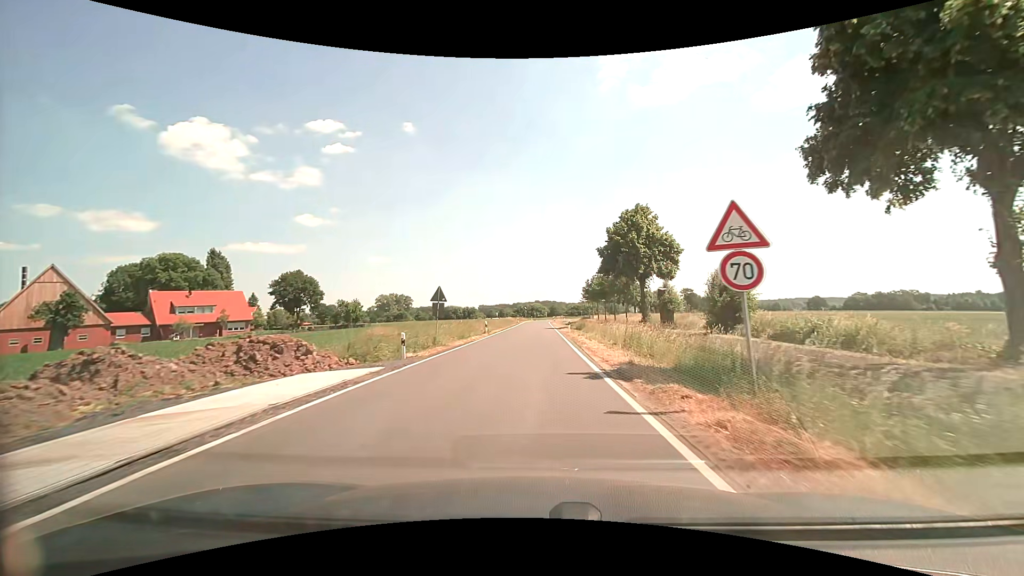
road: secondary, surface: asphalt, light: Day
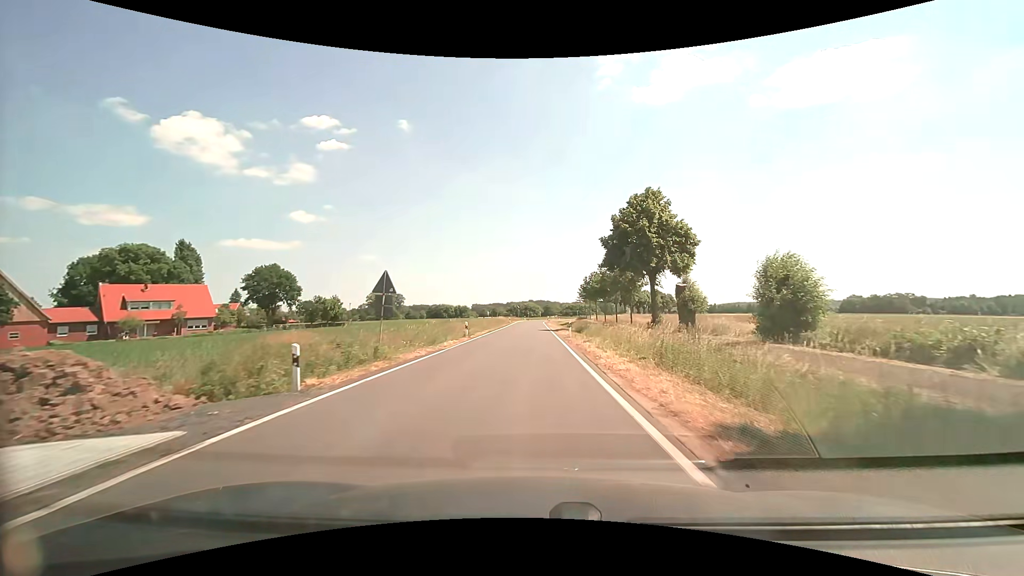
(+0.1, +7.8) m; +1°
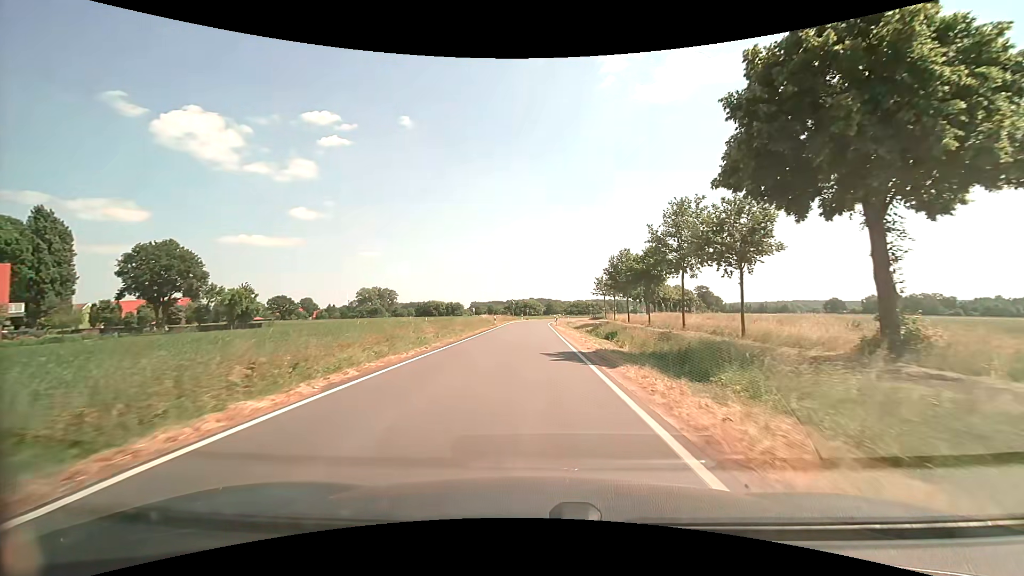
(+0.1, +31.7) m; 0°
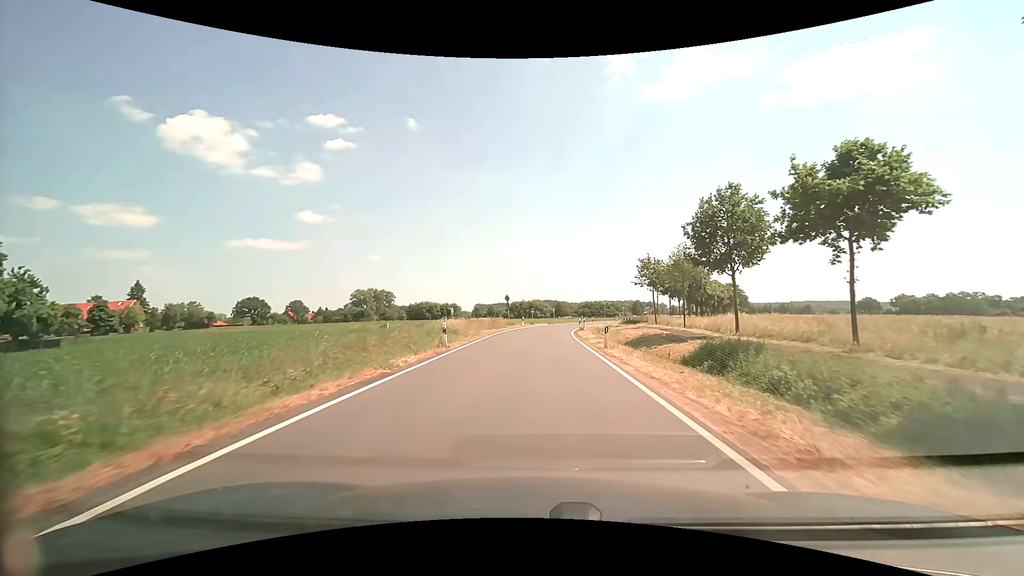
(-0.3, +31.9) m; -1°
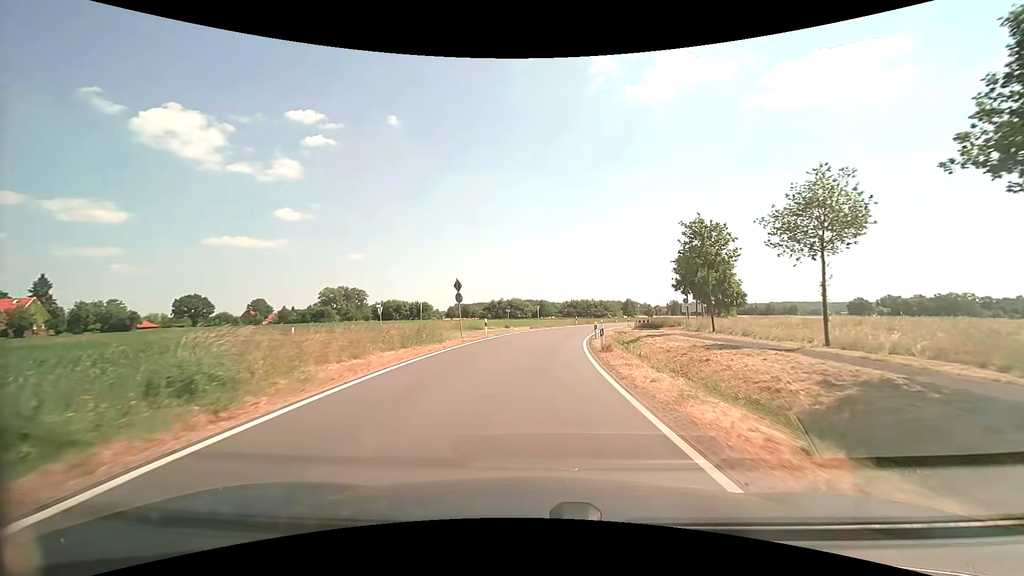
(+0.5, +23.4) m; +2°
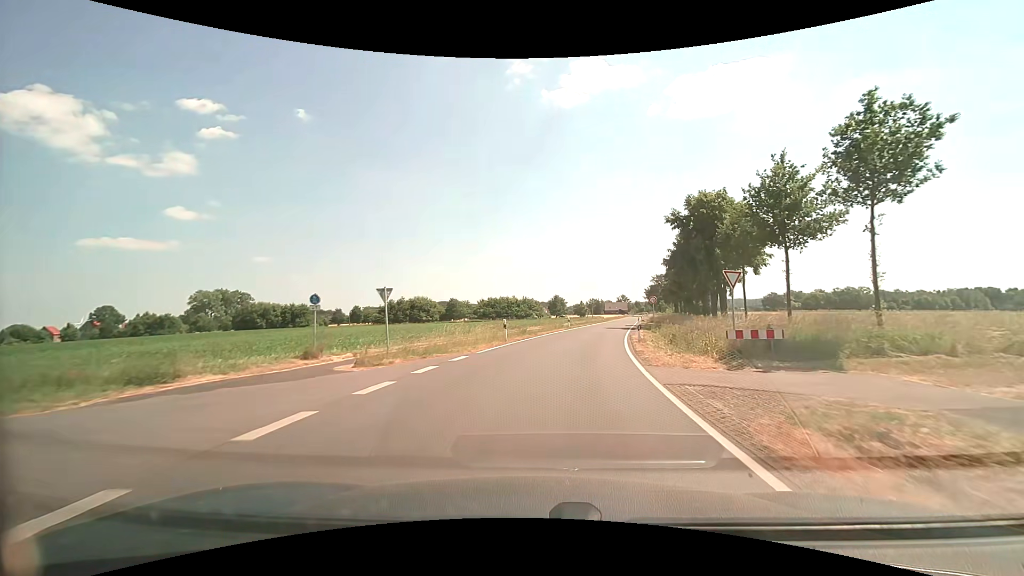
(+2.1, +38.4) m; +9°
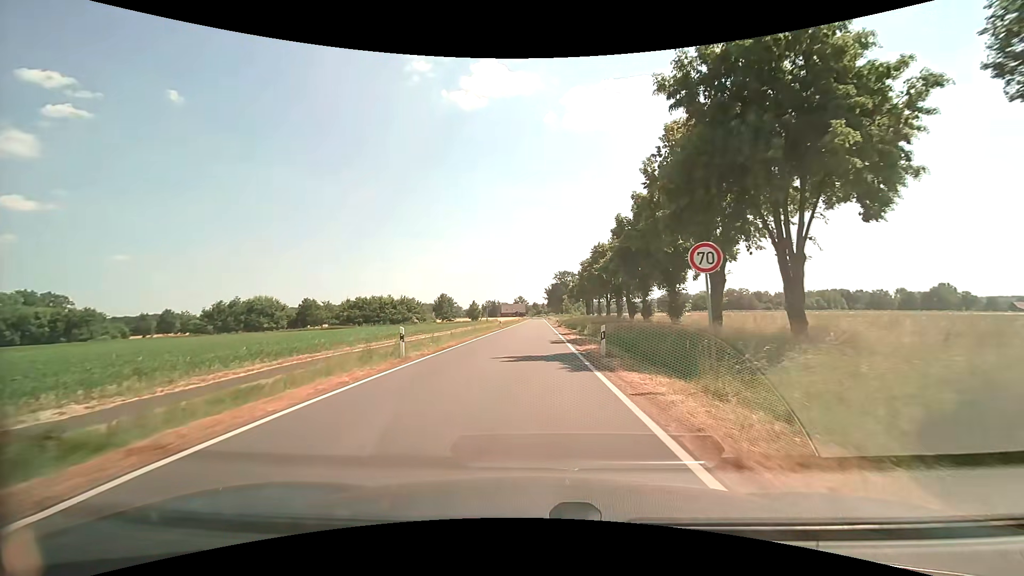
(+3.9, +31.5) m; +12°
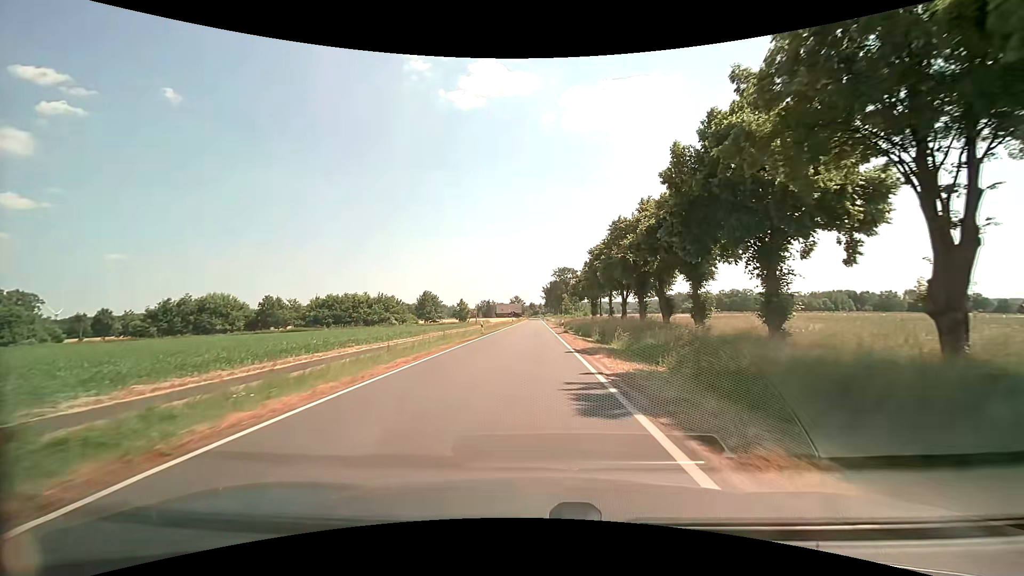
(+0.1, +16.6) m; +1°
(0, +10) (0, +20) (0, +30) (0, +40) (0, +50) (0, +60) (0, +70) (0, +80) (0, +90) (0, +100) m
